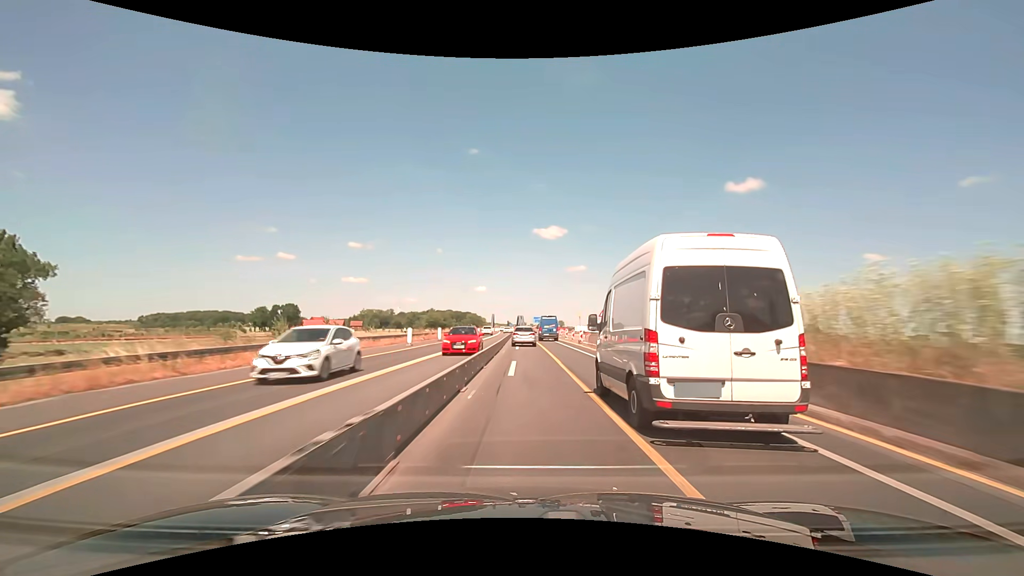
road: motorway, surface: asphalt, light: Day
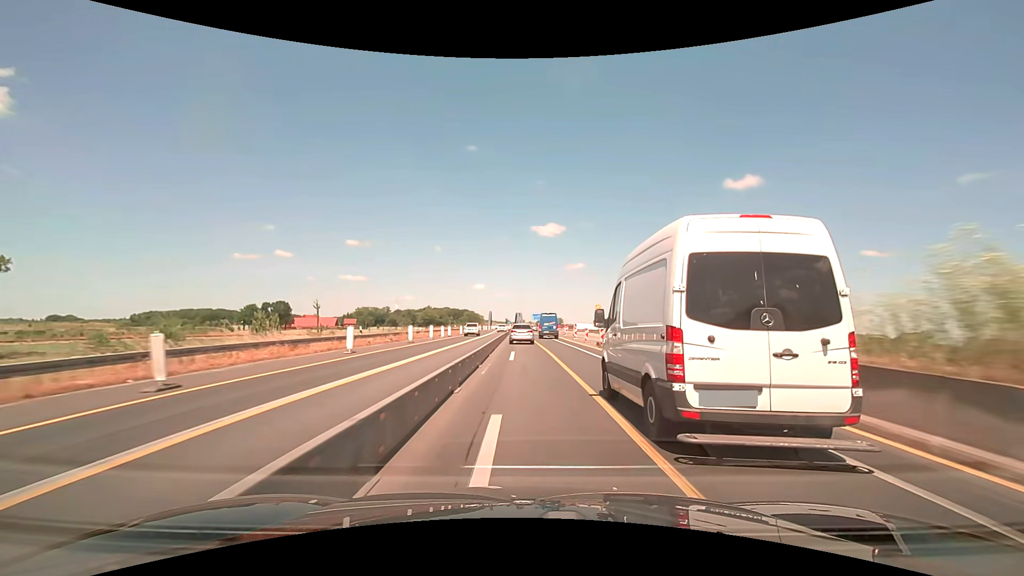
(0.0, +12.7) m; 0°
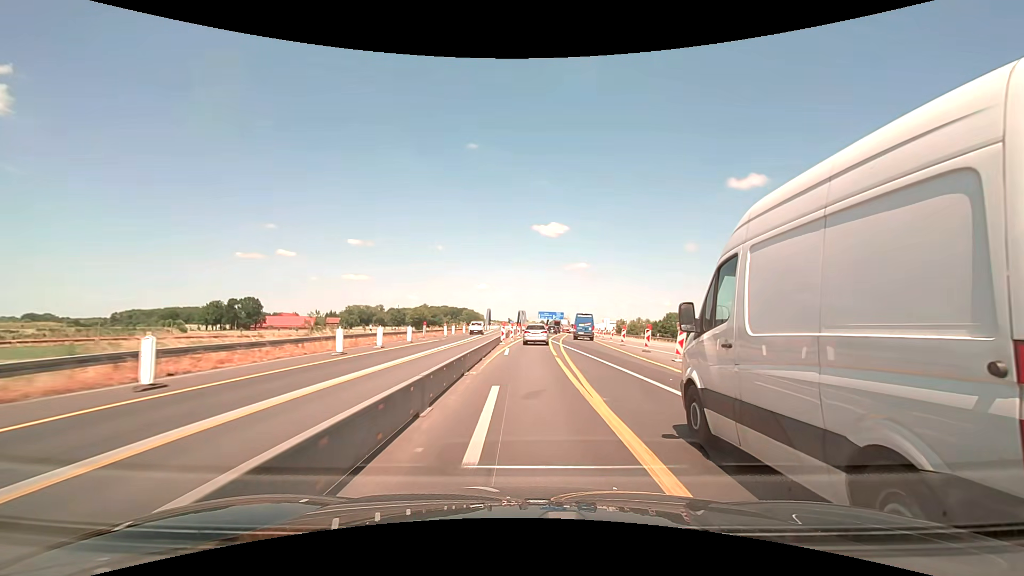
(-0.3, +50.7) m; 0°
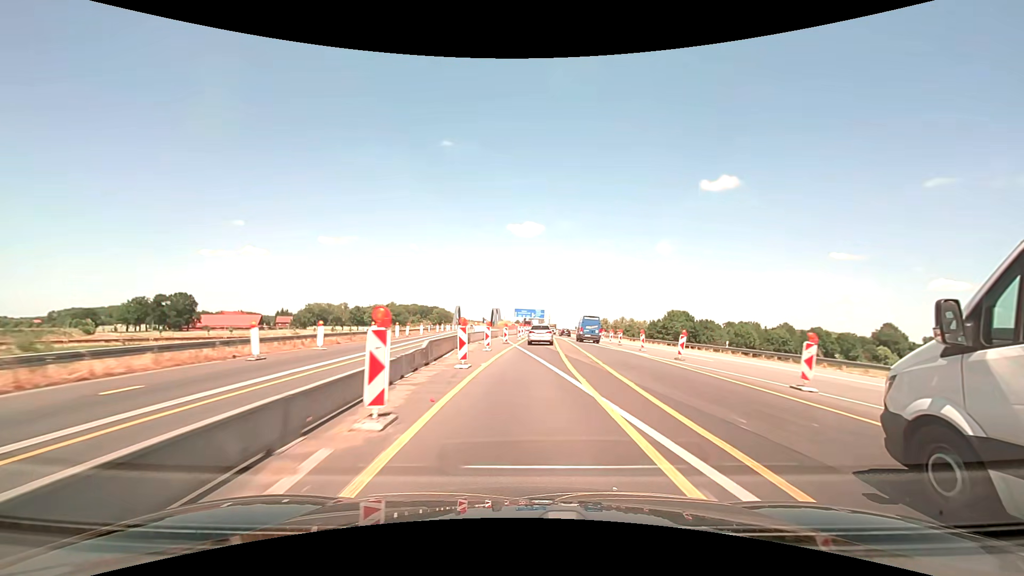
(+0.6, +38.2) m; +2°
(0, +10) (+1, +20) (+1, +30) (+2, +40) (+2, +50) (+3, +60) (+3, +70) (+4, +80) (+4, +90) (+4, +100) m
